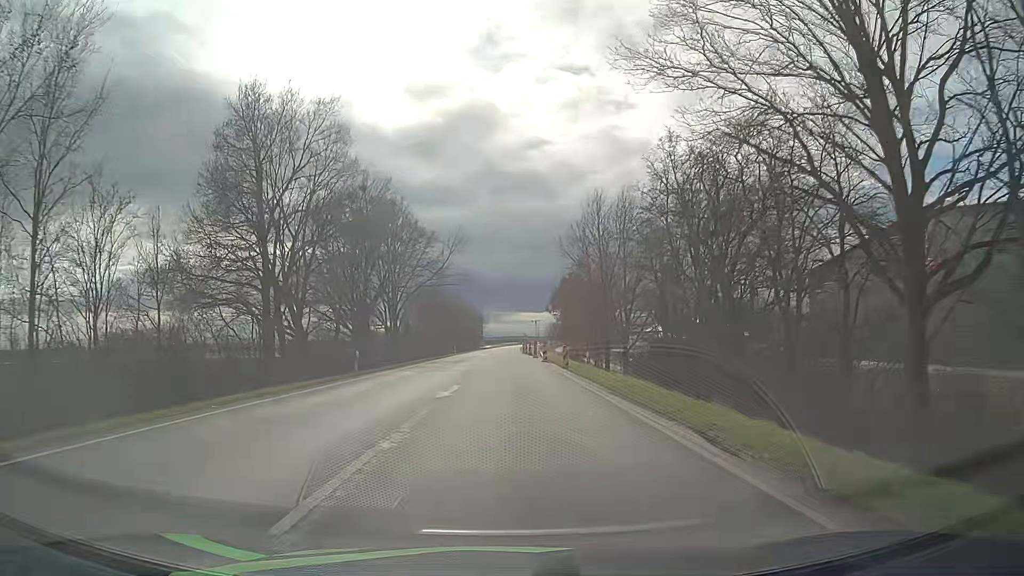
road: primary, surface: asphalt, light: Day
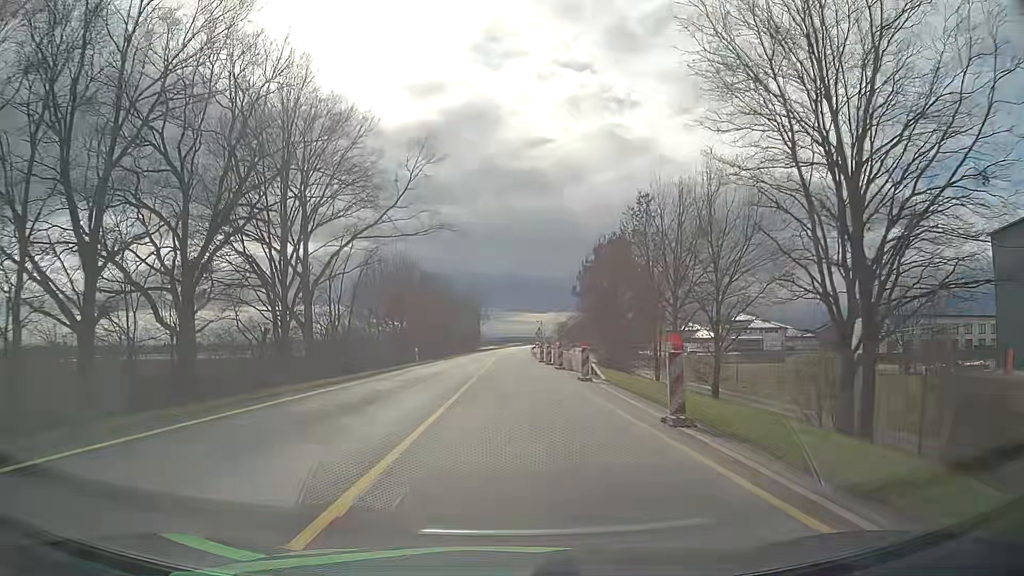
(0.0, +35.9) m; -1°
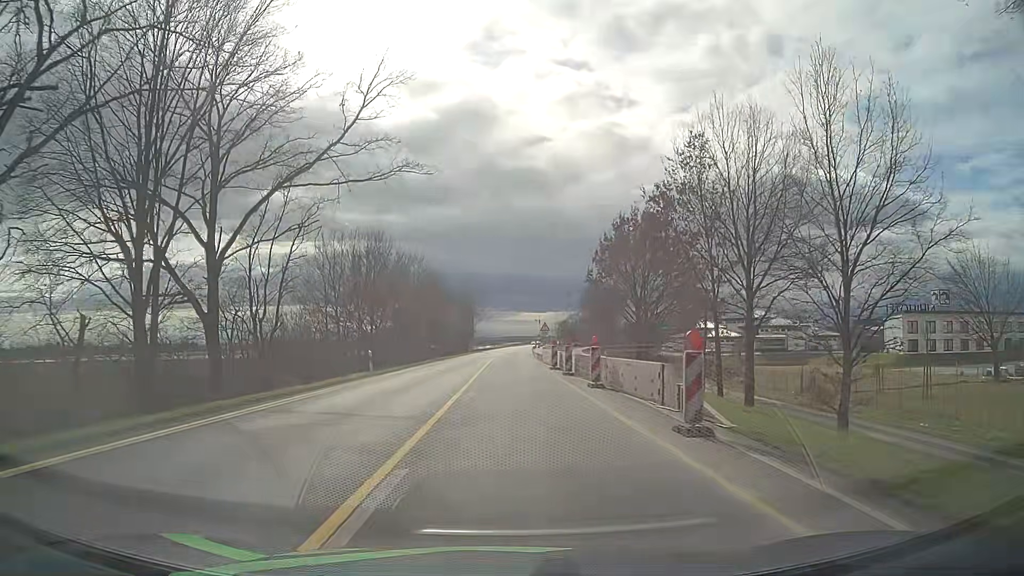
(+0.1, +14.2) m; +1°
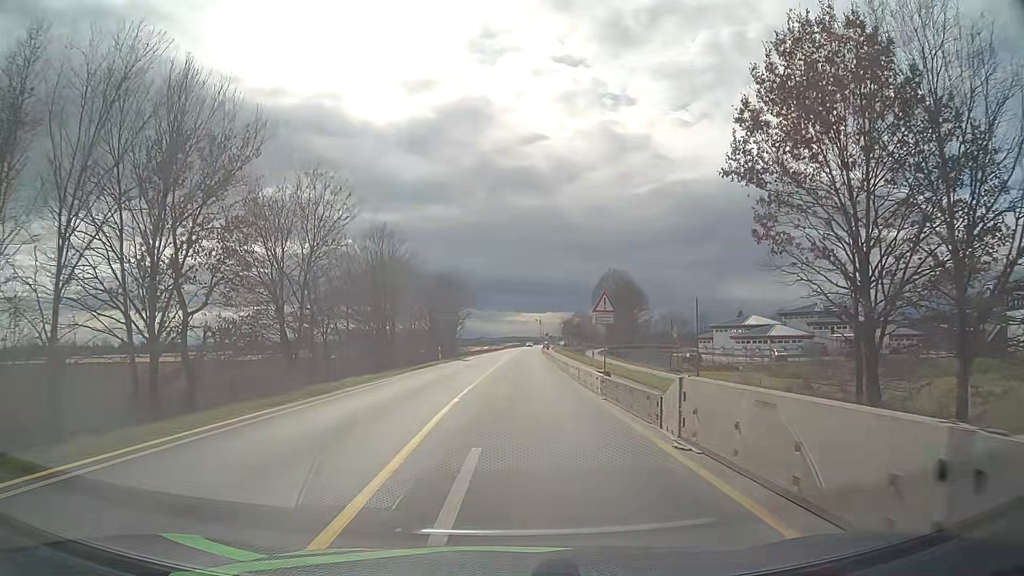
(-0.1, +34.8) m; 0°
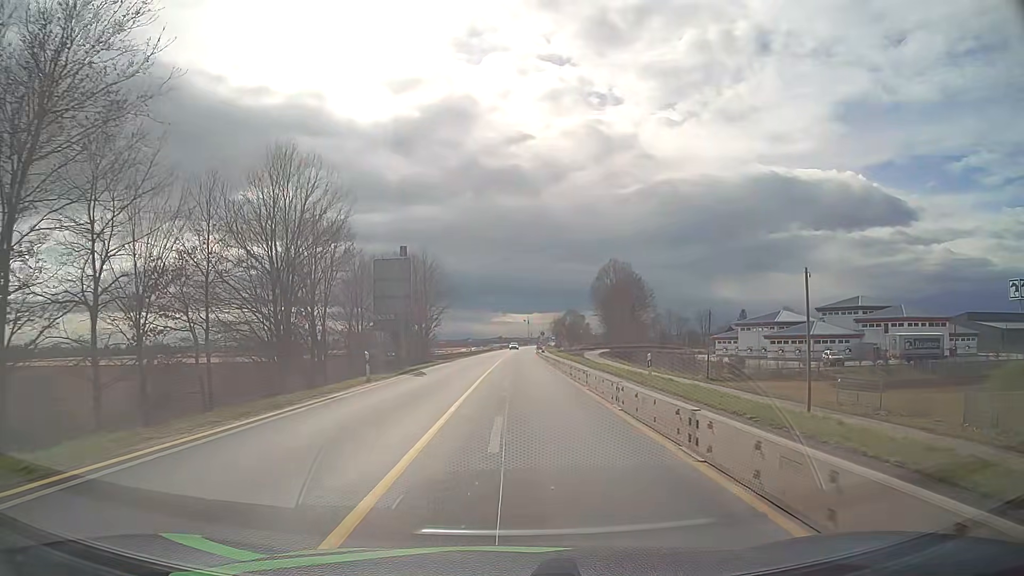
(+0.1, +20.4) m; +1°
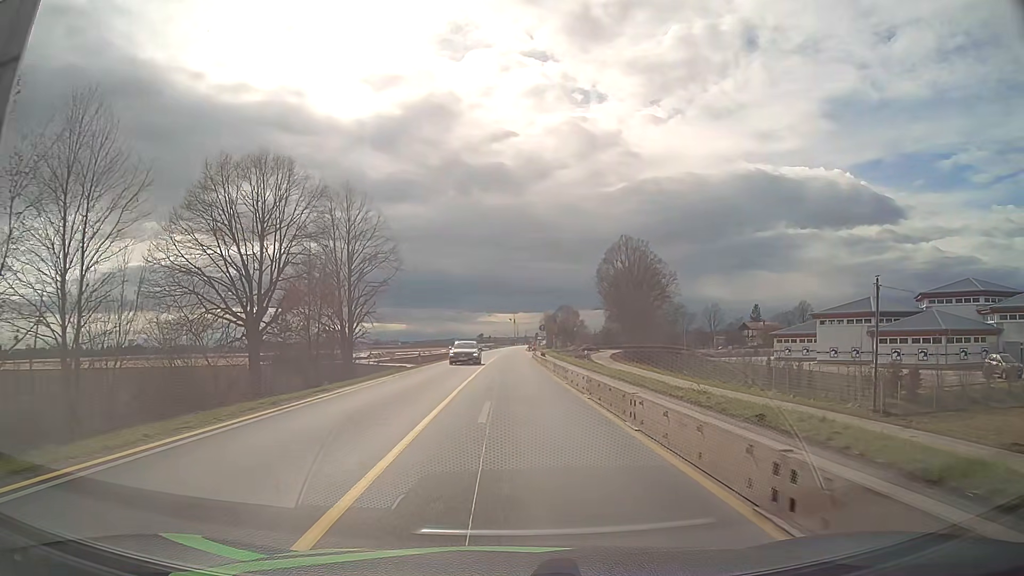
(+0.4, +33.3) m; +1°
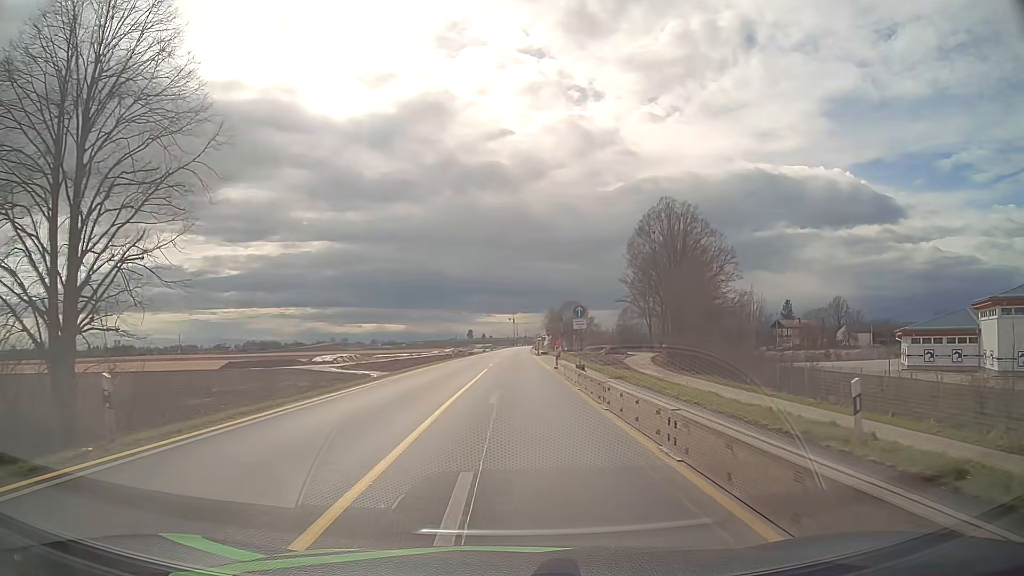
(0.0, +32.7) m; 0°
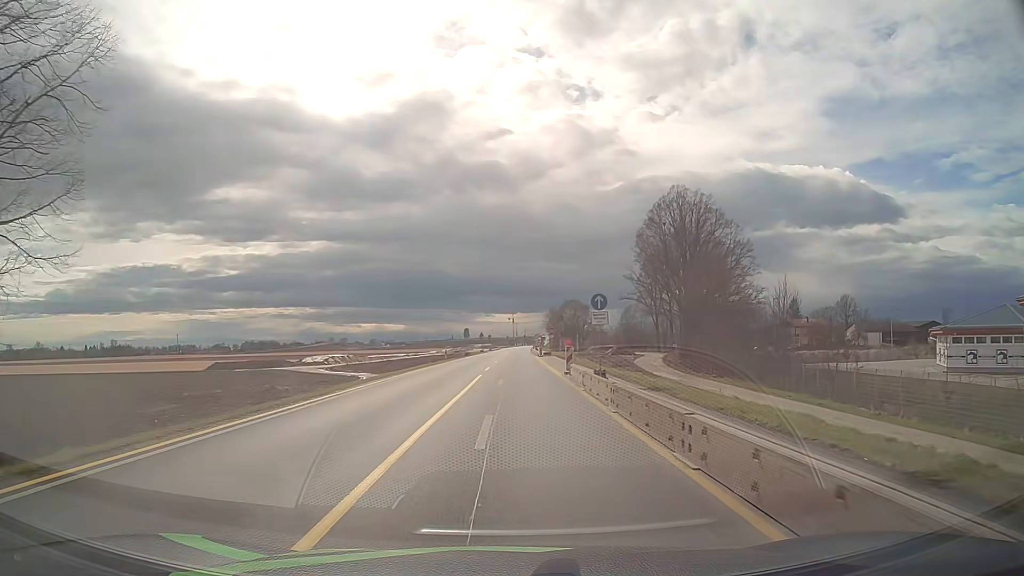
(0.0, +6.6) m; 0°
(0, +10) (0, +20) (0, +30) (0, +40) (0, +50) (+1, +60) (+1, +70) (+1, +80) (+1, +90) (+1, +100) m
